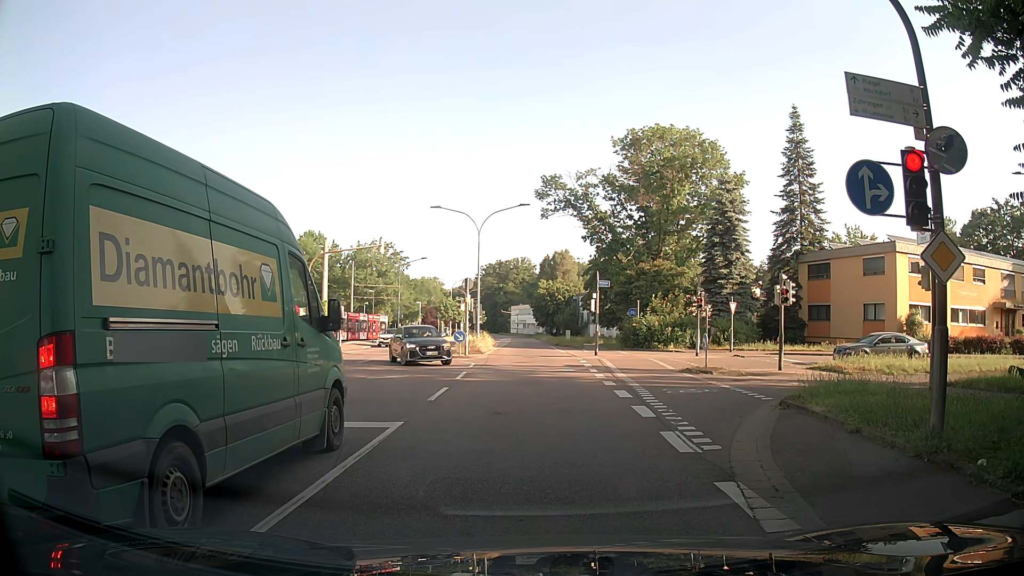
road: secondary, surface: asphalt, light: Day
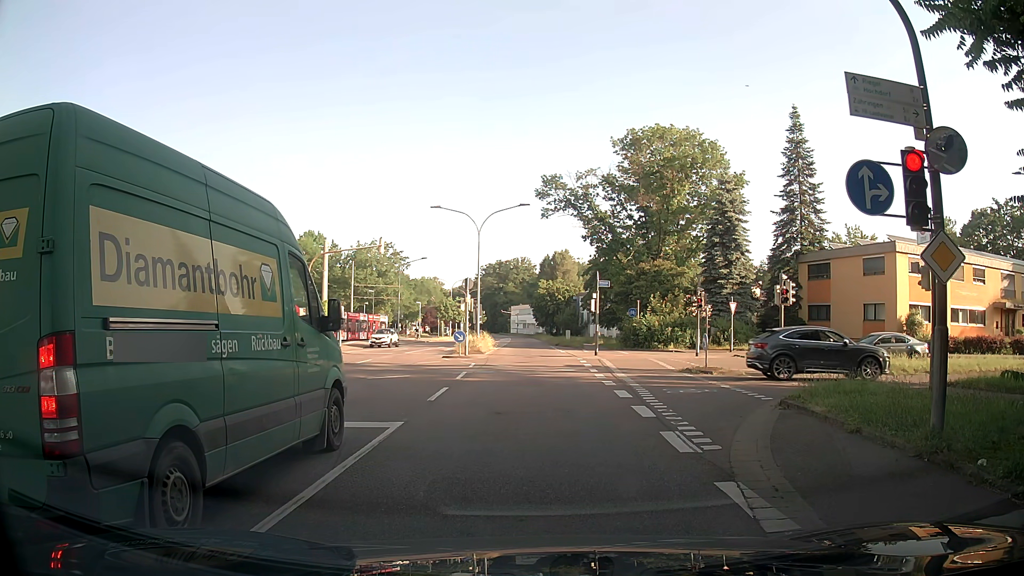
(0.0, 0.0) m; 0°
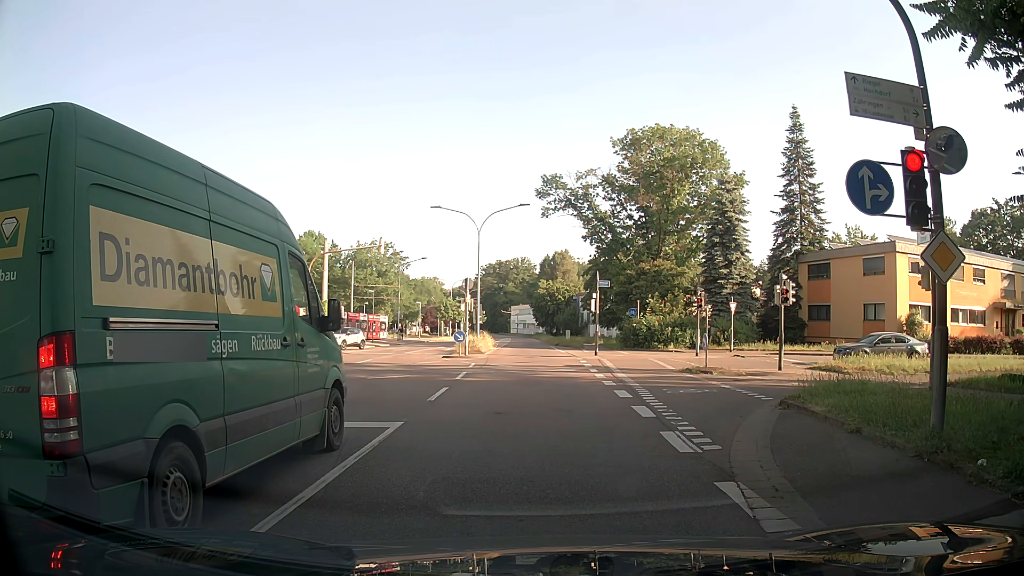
(0.0, 0.0) m; 0°
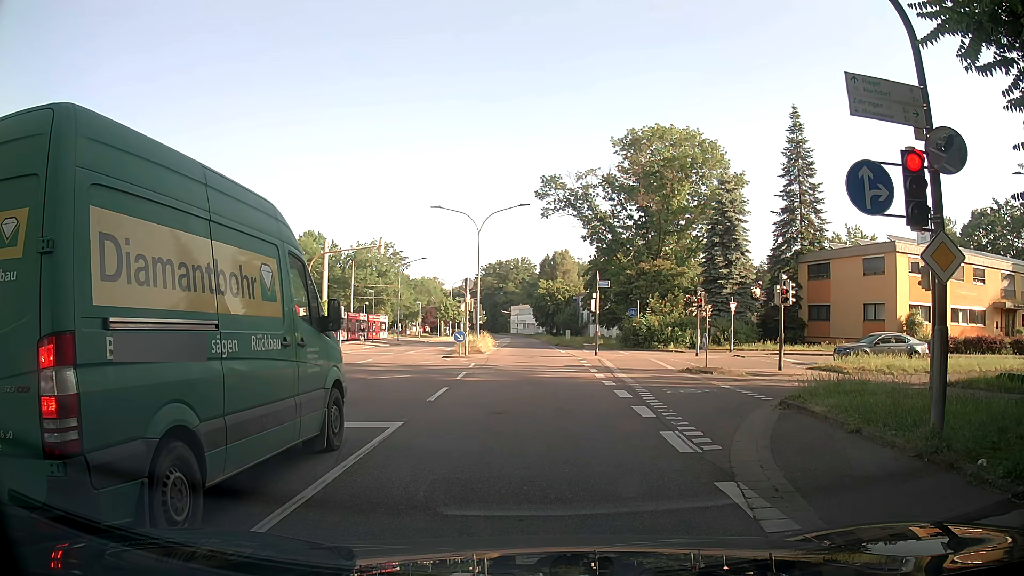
(0.0, 0.0) m; 0°
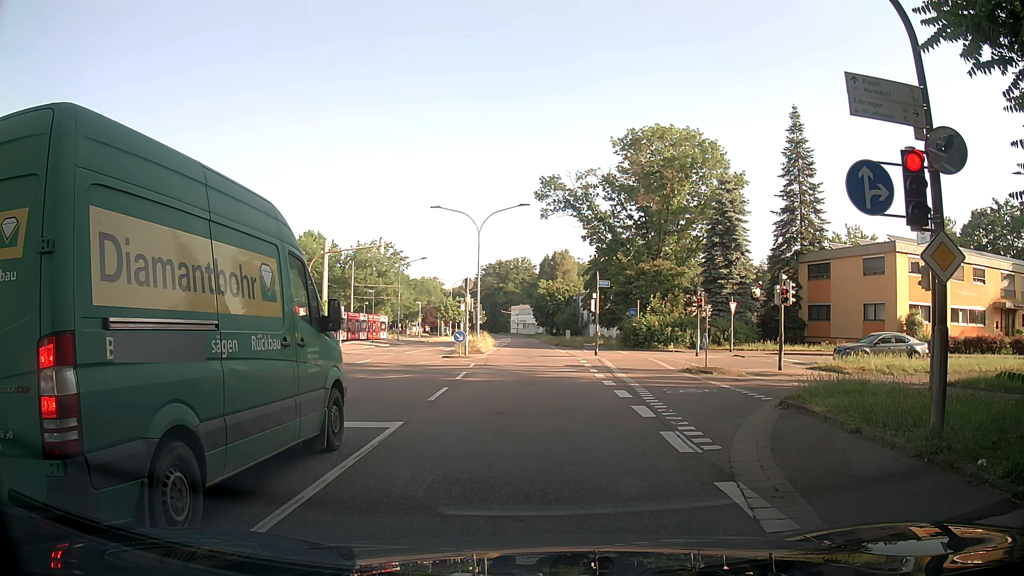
(0.0, 0.0) m; 0°
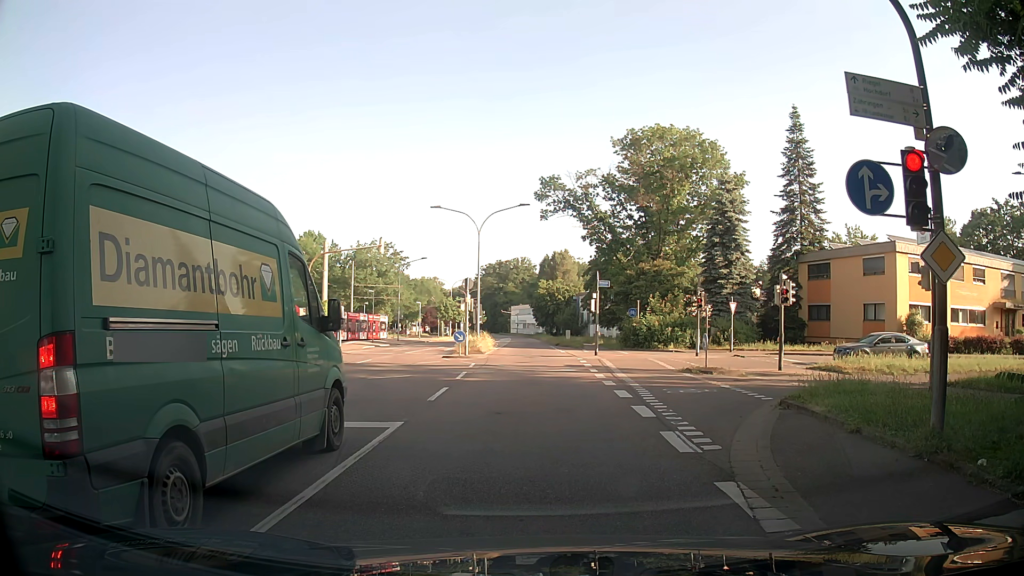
(0.0, 0.0) m; 0°
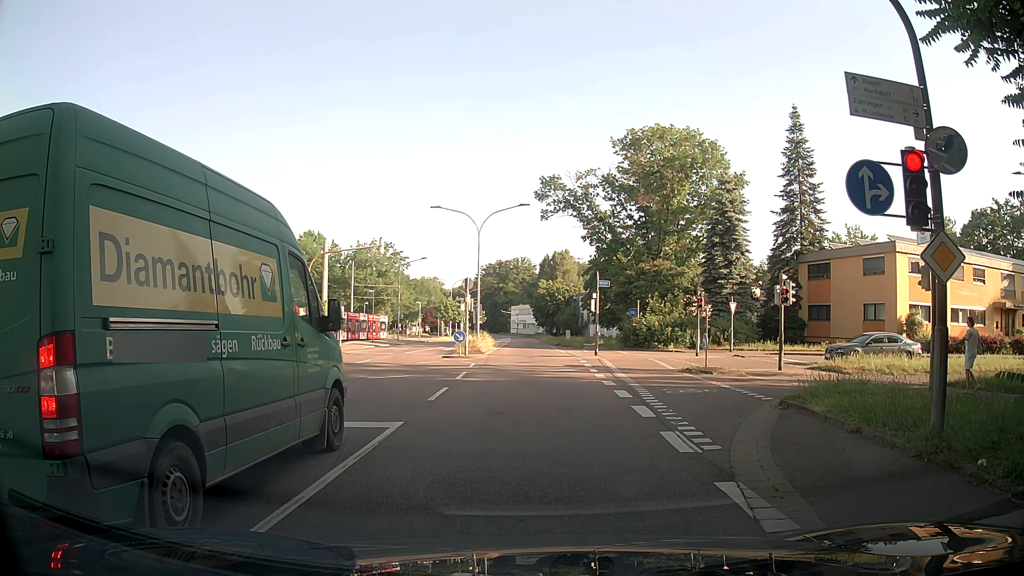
(0.0, 0.0) m; 0°
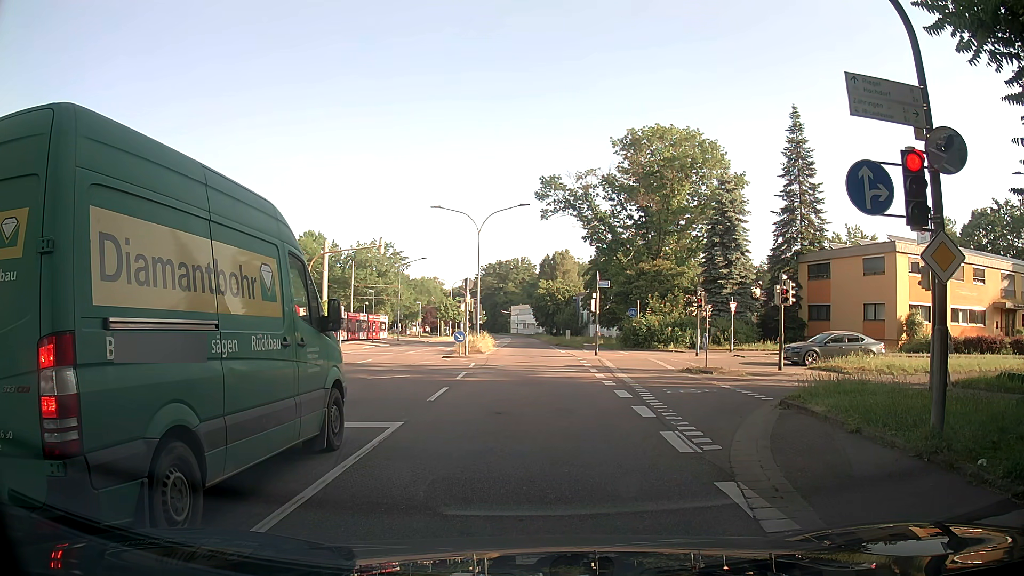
(0.0, 0.0) m; 0°
